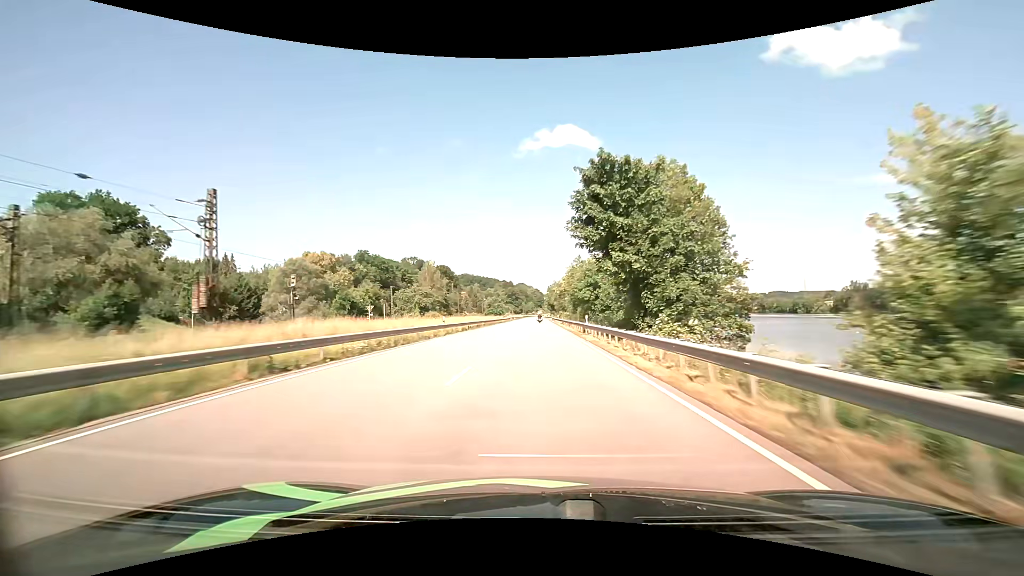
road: primary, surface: asphalt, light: Day
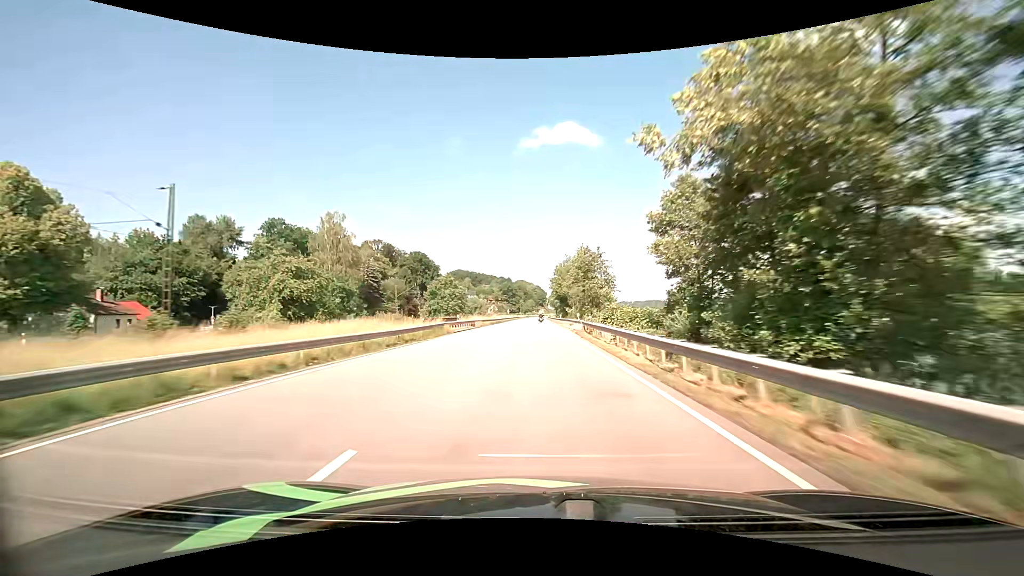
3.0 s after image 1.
(+0.1, +80.8) m; 0°
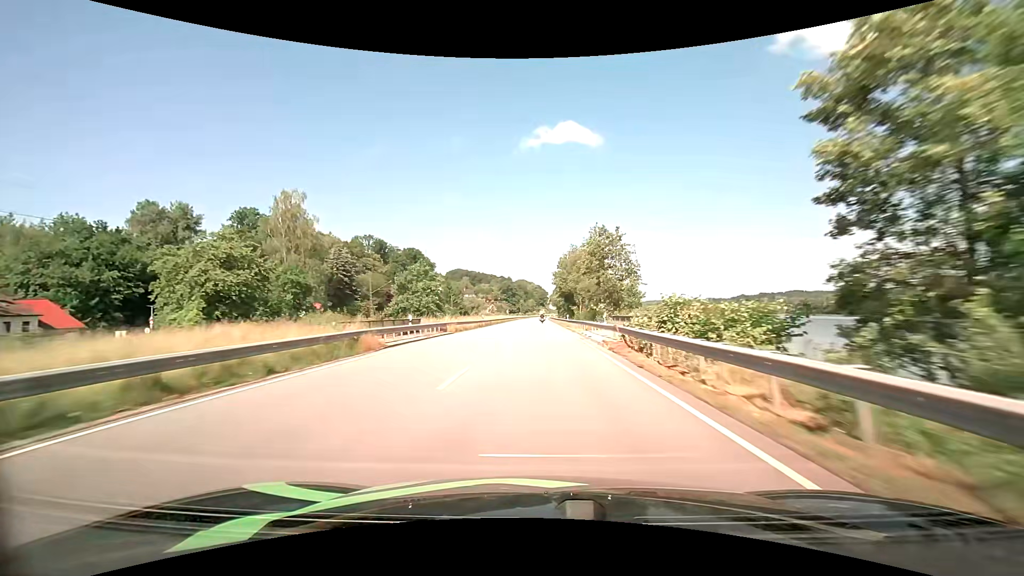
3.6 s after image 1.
(0.0, +16.2) m; 0°
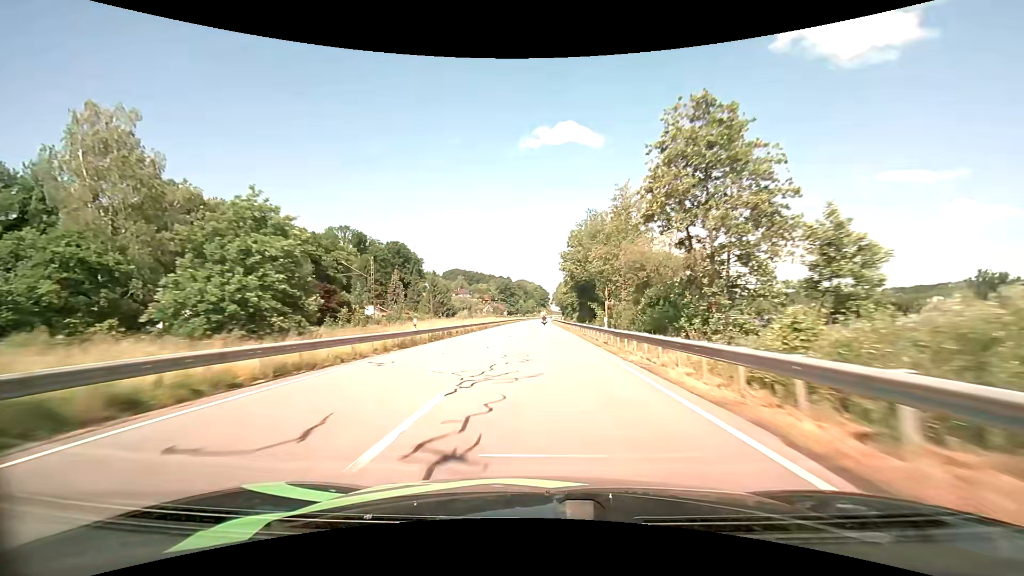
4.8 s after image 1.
(+0.1, +32.4) m; 0°
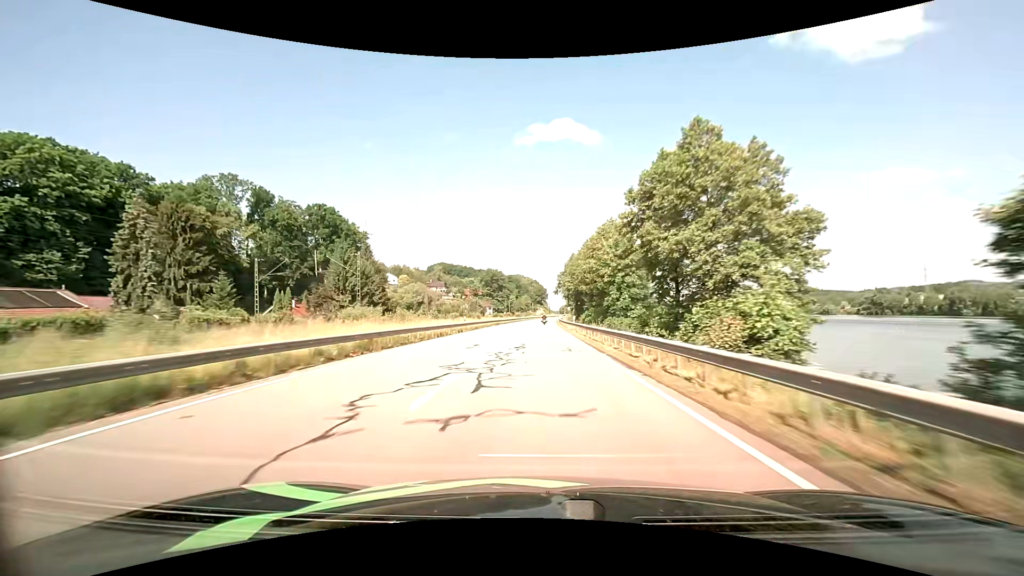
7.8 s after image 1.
(+0.3, +81.1) m; +1°
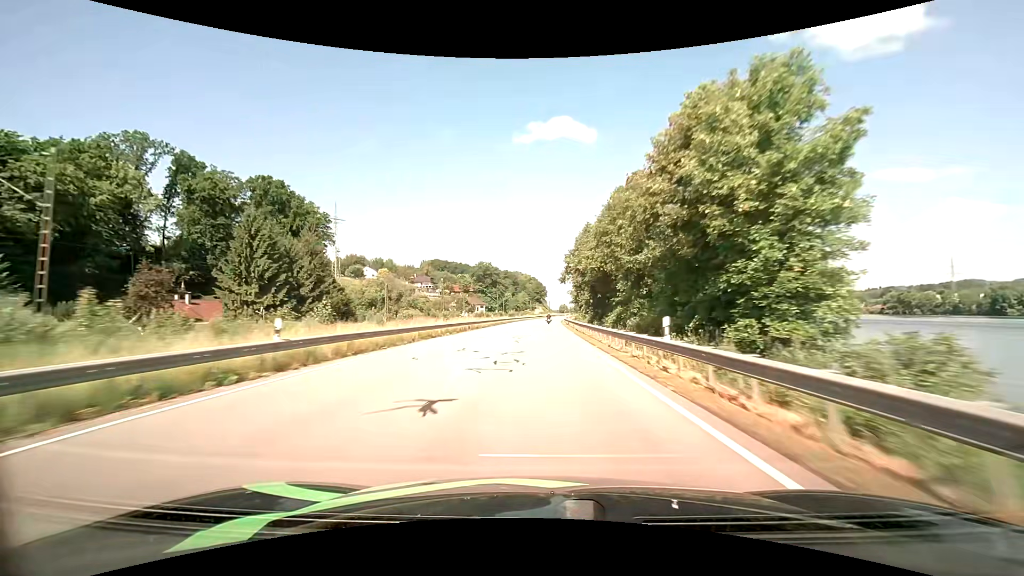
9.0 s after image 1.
(0.0, +32.7) m; 0°
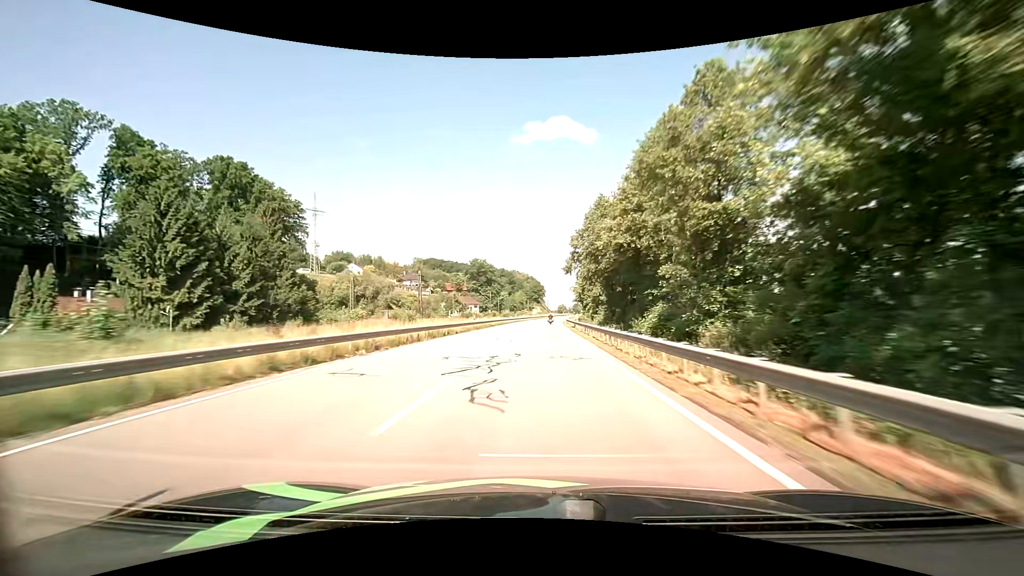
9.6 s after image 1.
(0.0, +16.3) m; 0°
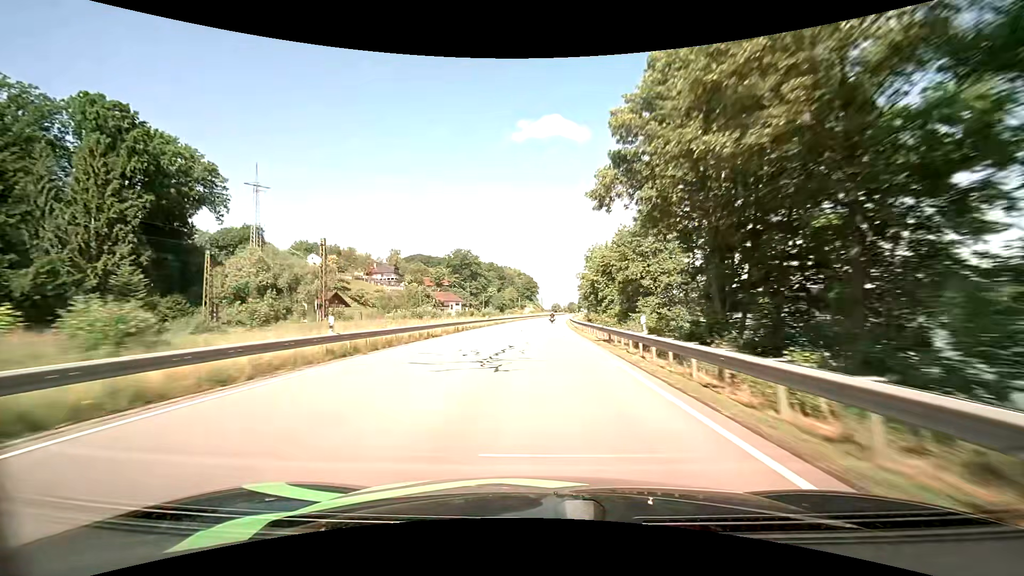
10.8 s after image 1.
(+0.2, +32.5) m; +1°
(0, +10) (0, +20) (0, +30) (0, +40) (0, +50) (+1, +60) (+1, +70) (+1, +80) (+2, +90) (+3, +100) m
